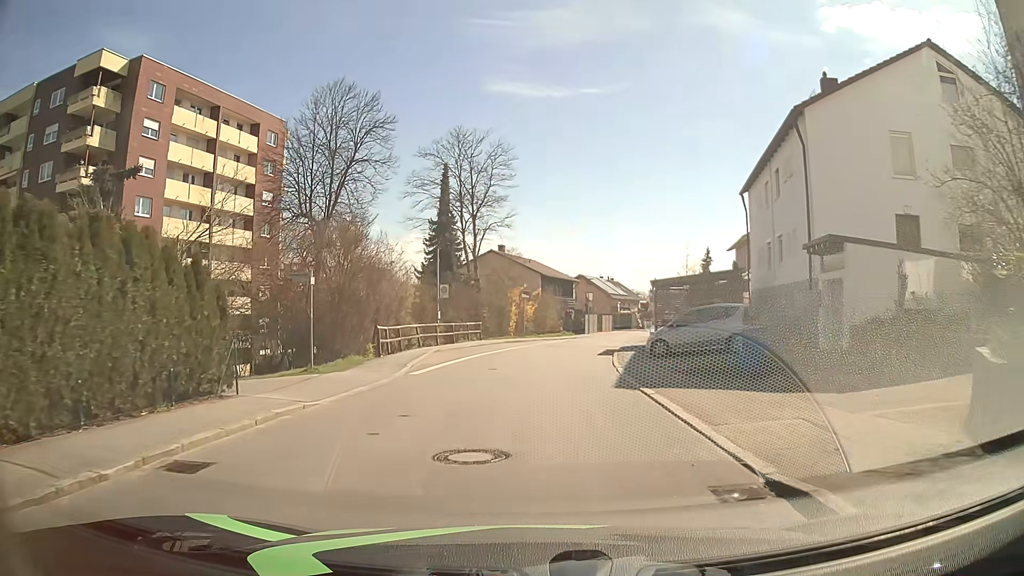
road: residential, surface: asphalt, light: Day
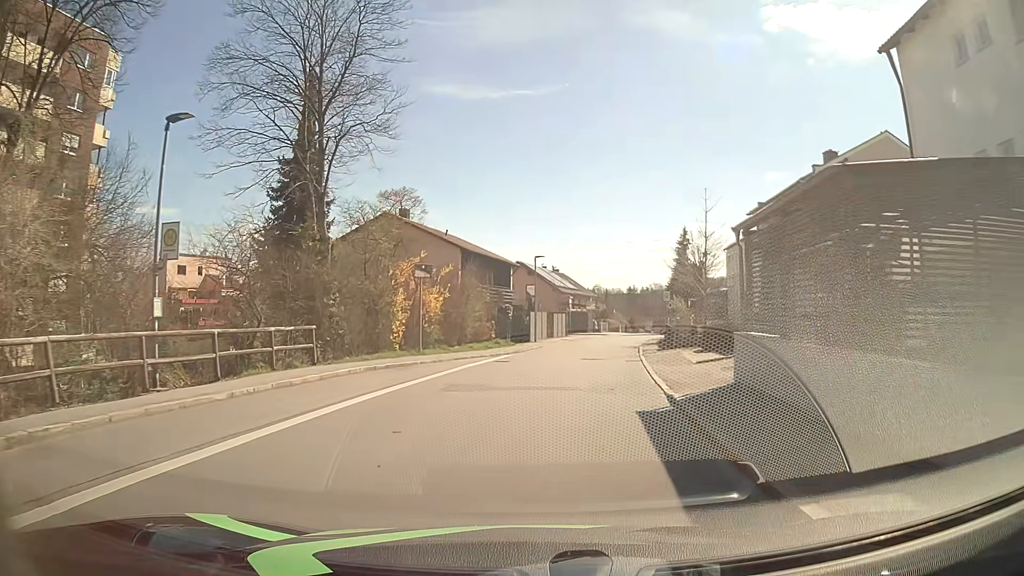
(+0.8, +22.4) m; +6°
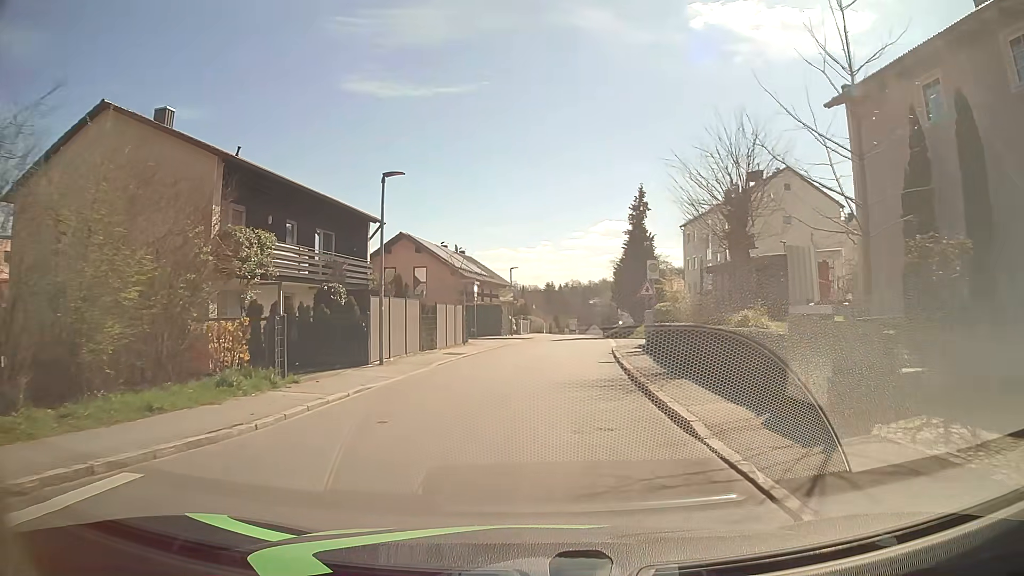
(+1.4, +22.4) m; +6°
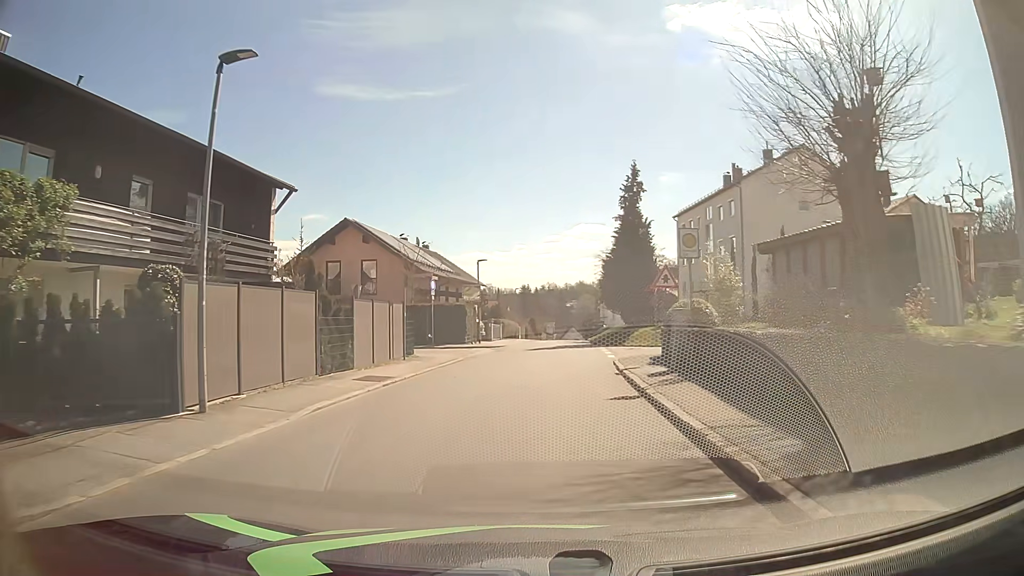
(+0.2, +9.0) m; +2°
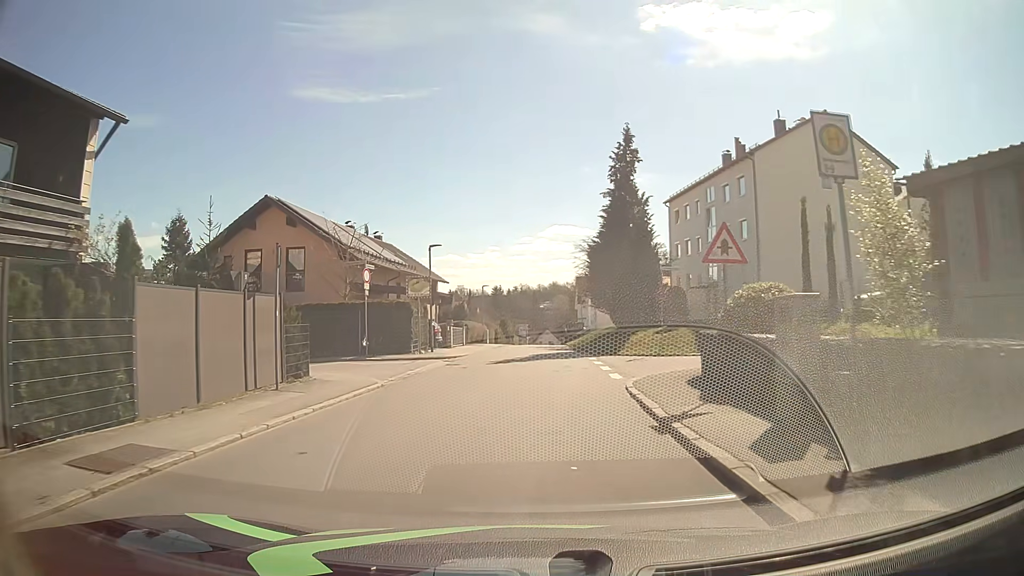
(+0.2, +8.9) m; +3°
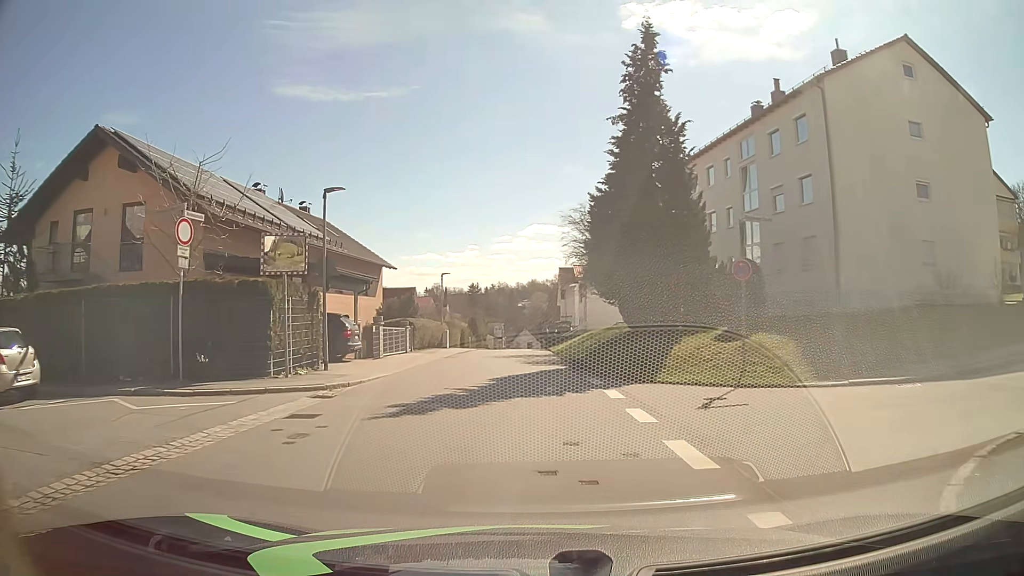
(+0.2, +13.4) m; +1°
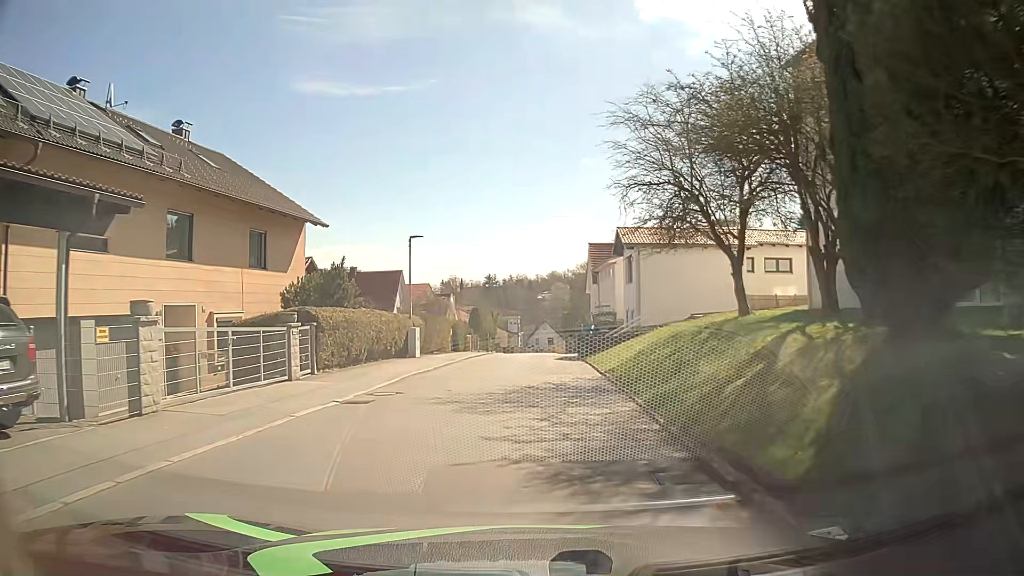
(-0.1, +18.0) m; -2°
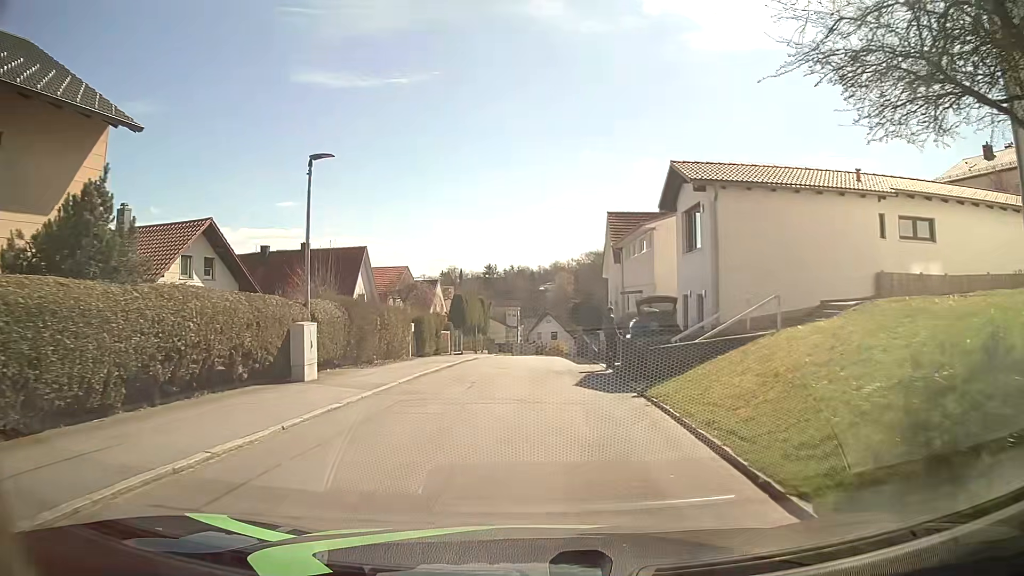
(+0.1, +13.6) m; +1°
(0, +10) (0, +20) (0, +30) (0, +40) (0, +50) (+1, +60) (+2, +70) (+4, +80) (+7, +89) (+10, +99) m
